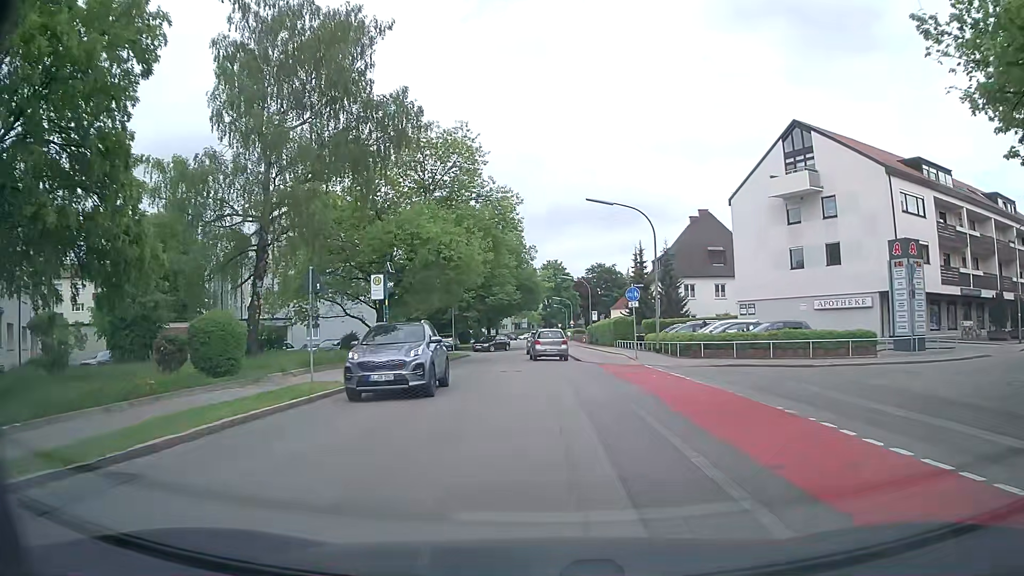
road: tertiary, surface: asphalt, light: Day
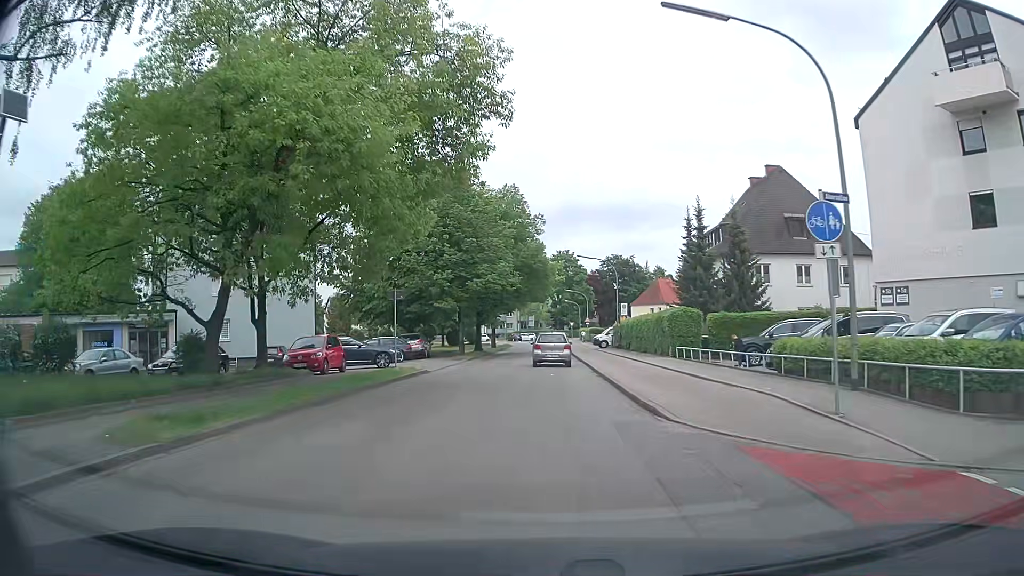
(0.0, +19.8) m; 0°
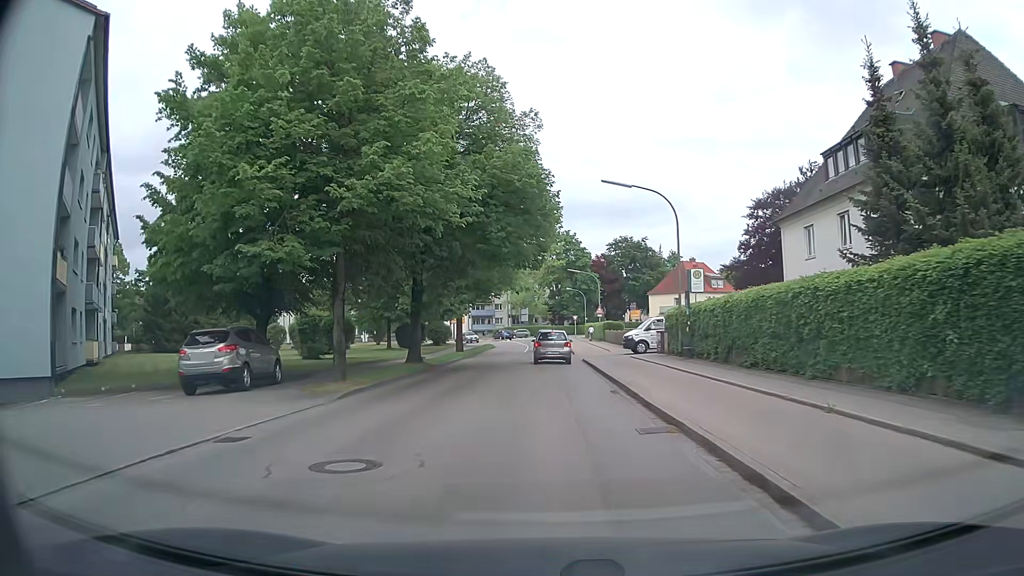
(-0.2, +25.8) m; 0°
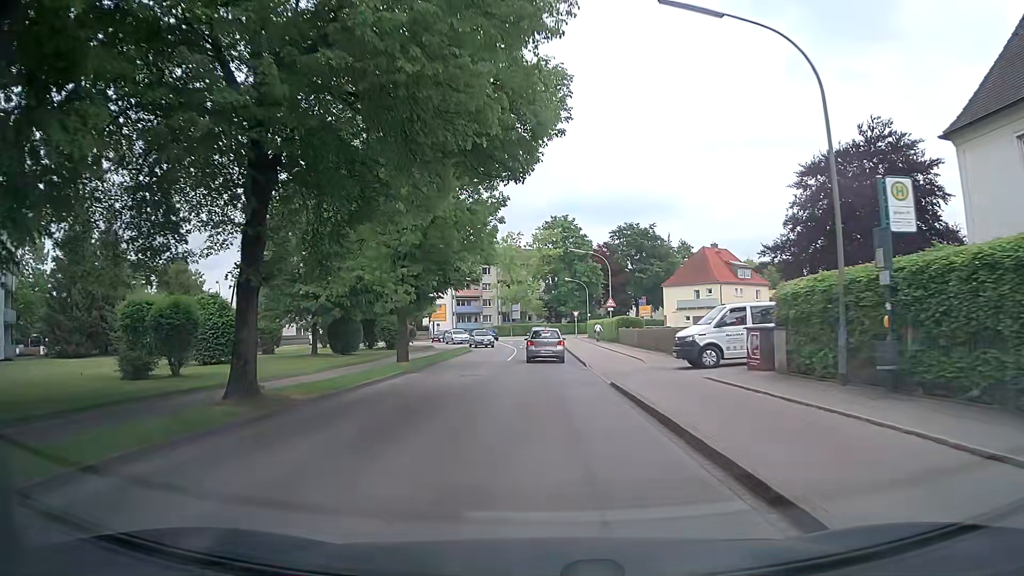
(+0.2, +16.3) m; 0°
(0, +10) (0, +20) (0, +30) (0, +40) (0, +50) (0, +60) (0, +70) (0, +80) (+2, +90) (+9, +97) m
